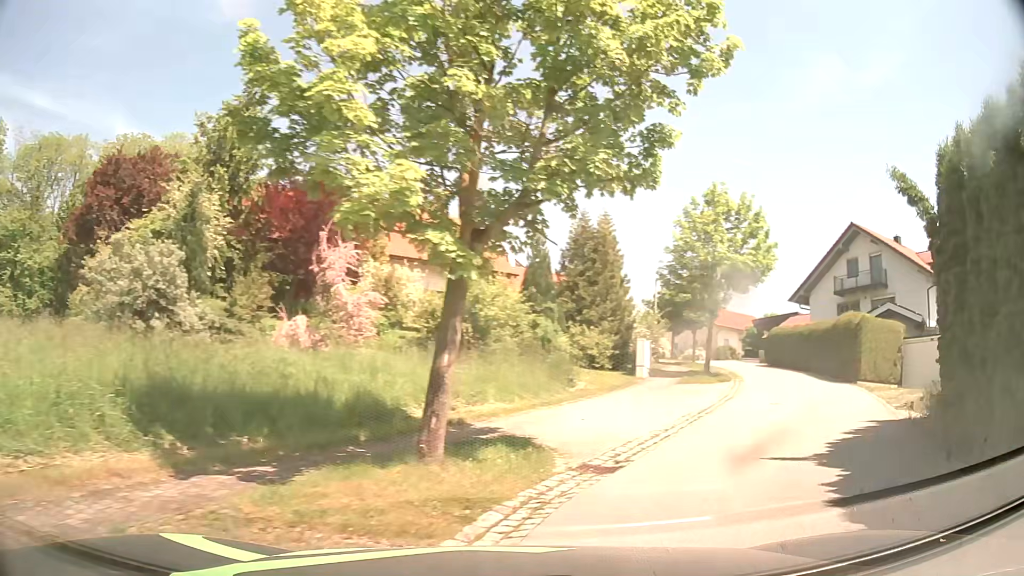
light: Day
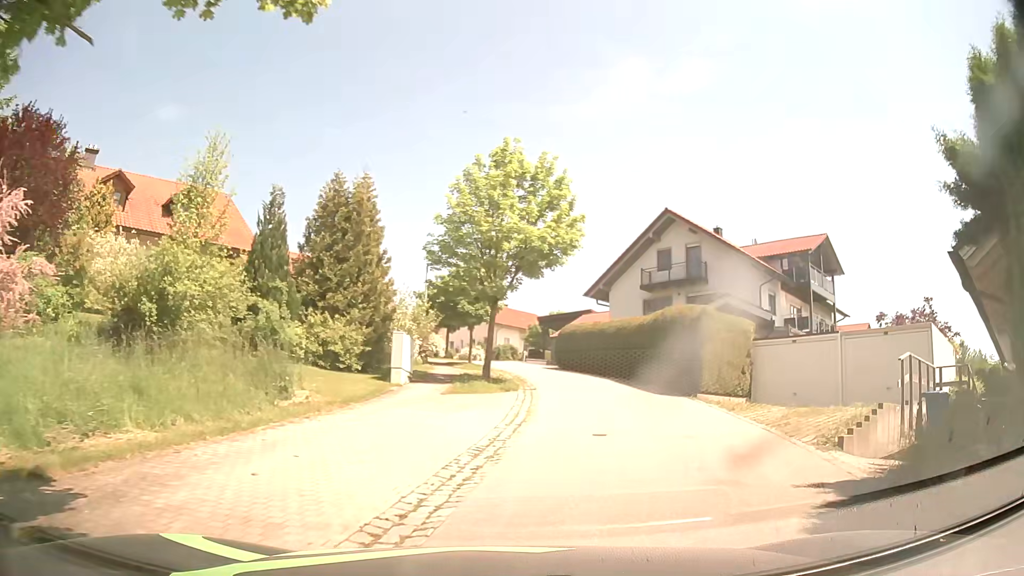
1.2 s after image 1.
(+1.5, +6.0) m; +21°
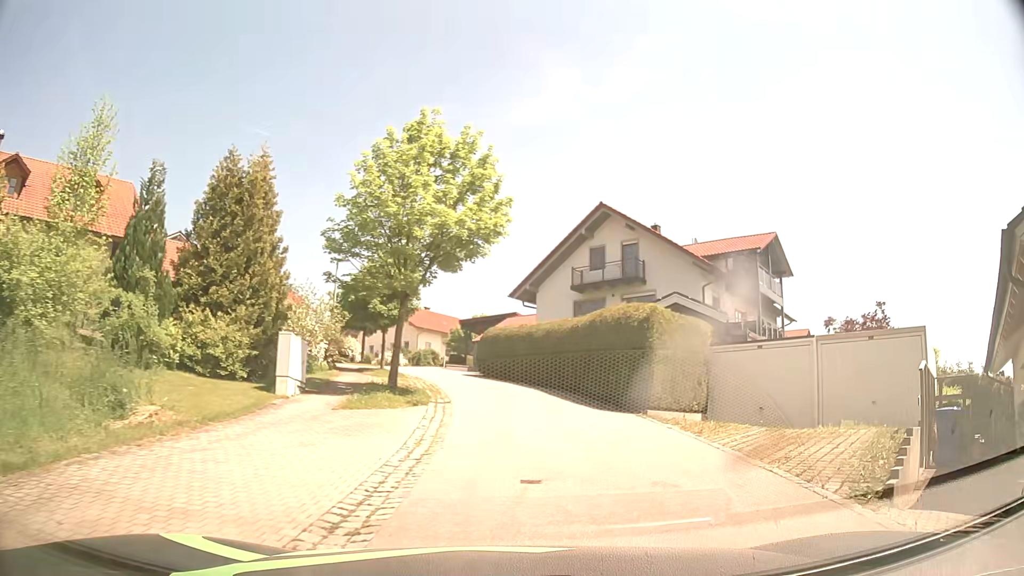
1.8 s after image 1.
(+0.2, +3.3) m; +7°
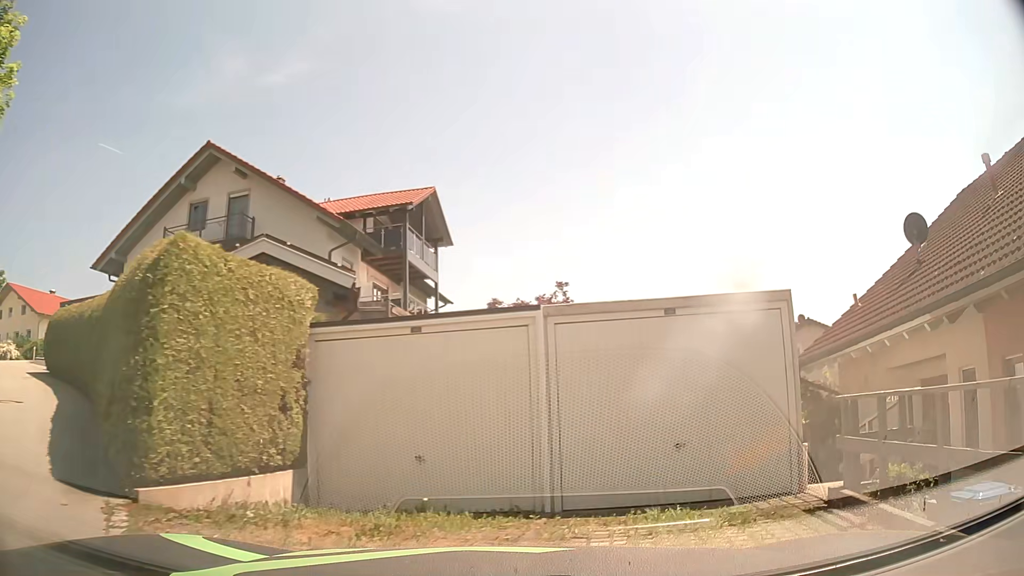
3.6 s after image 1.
(+2.2, +8.7) m; +31°
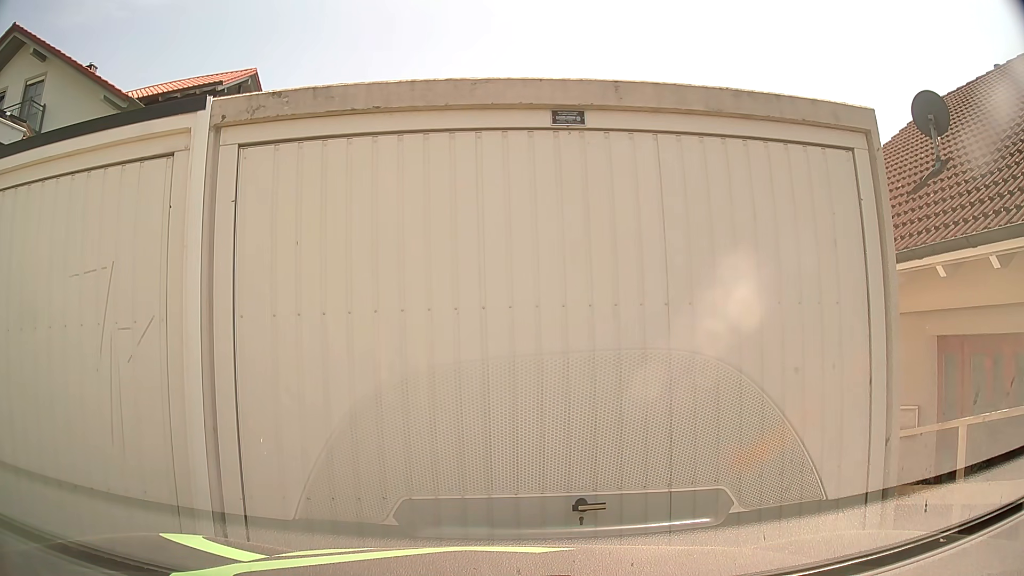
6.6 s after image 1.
(+0.6, +4.8) m; +12°
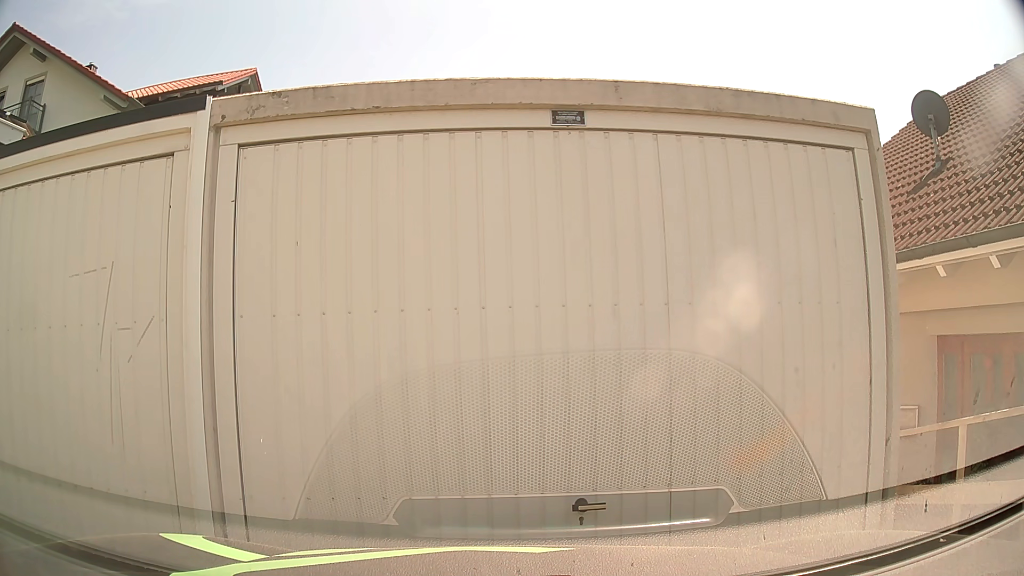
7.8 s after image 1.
(0.0, 0.0) m; 0°
